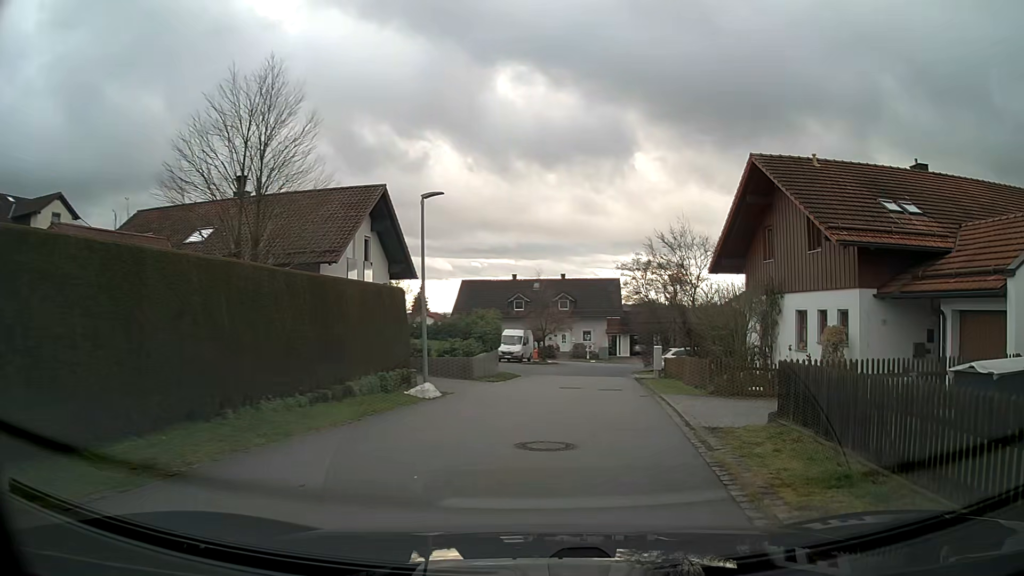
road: residential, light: Day
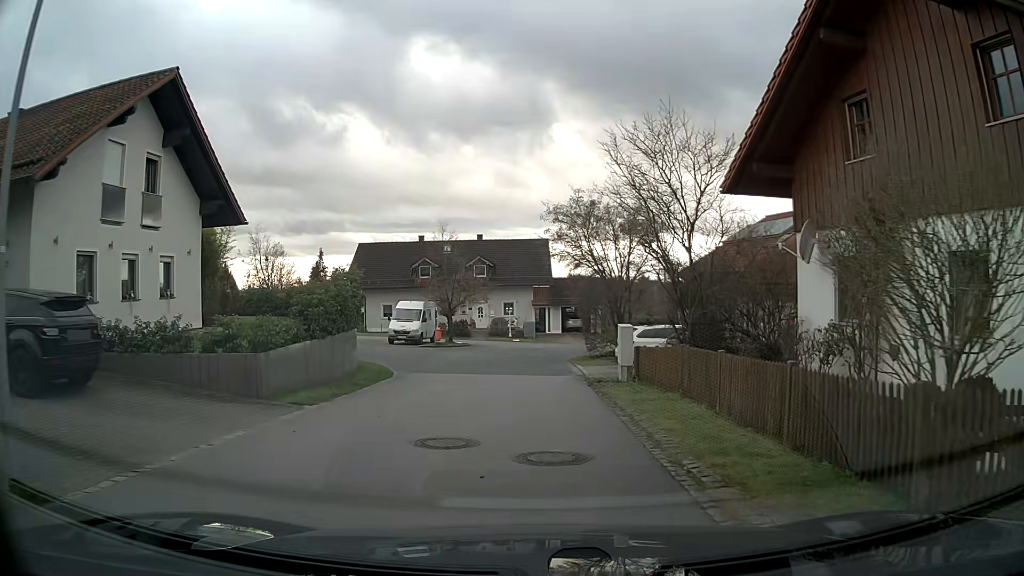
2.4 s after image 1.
(+0.8, +12.7) m; +4°
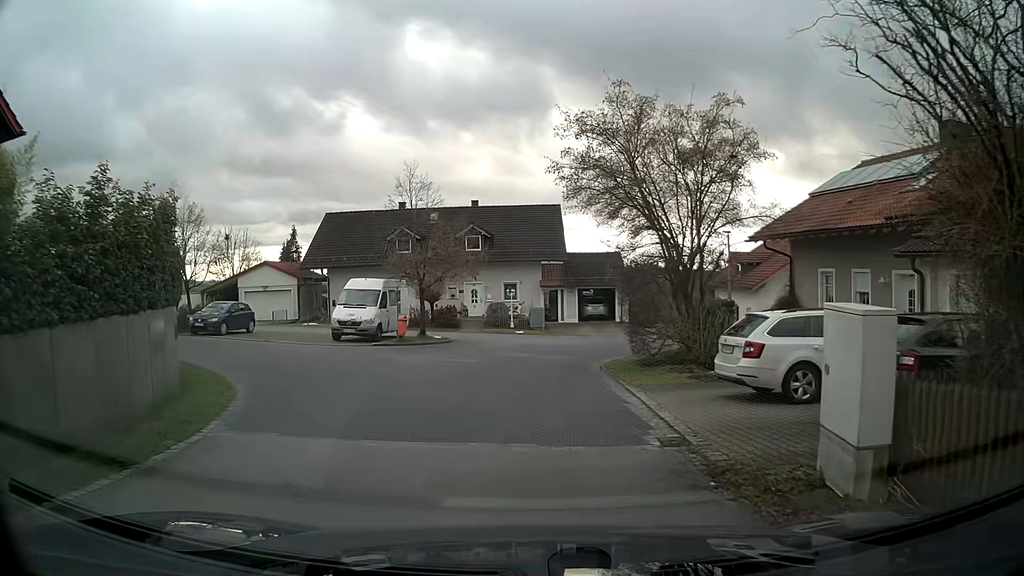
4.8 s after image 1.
(-0.1, +12.1) m; 0°
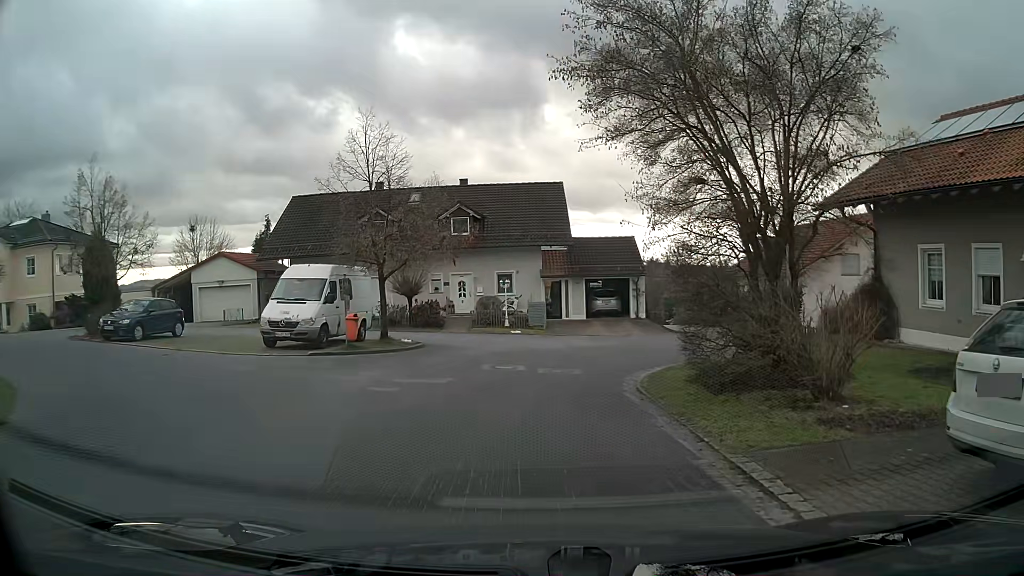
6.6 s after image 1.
(0.0, +6.8) m; 0°
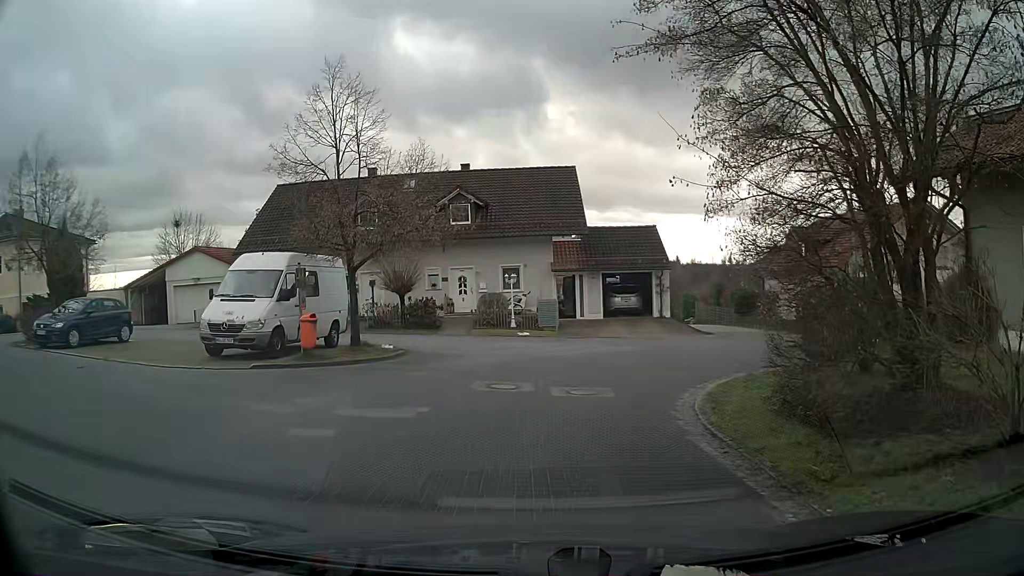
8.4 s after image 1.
(0.0, +4.1) m; -1°
(-4, +9) (-13, +13) (-23, +15) (-33, +15) (-43, +14) (-53, +13) (-63, +11) (-72, +9) (-82, +7) (-92, +5) m
